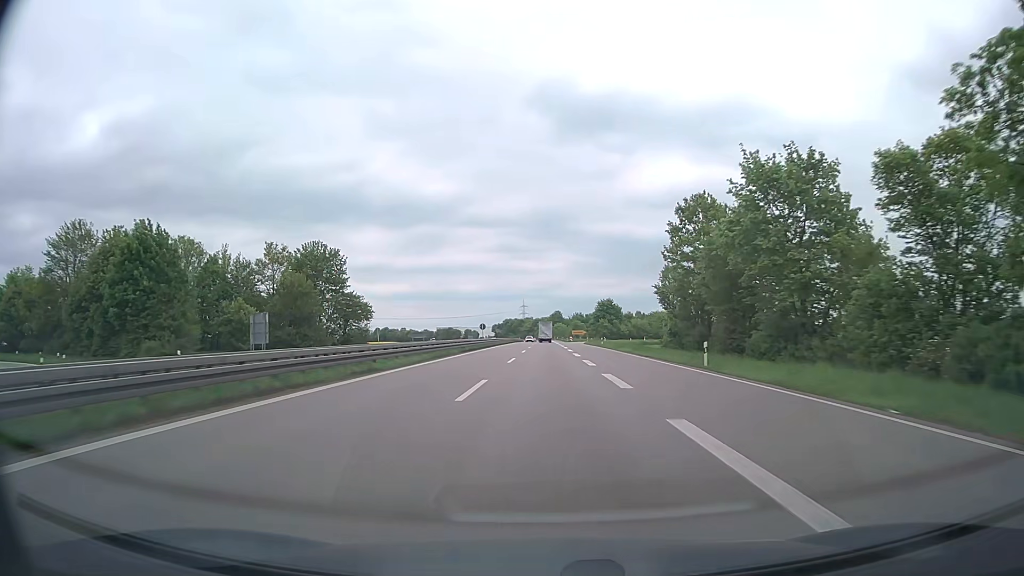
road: trunk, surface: asphalt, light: Day
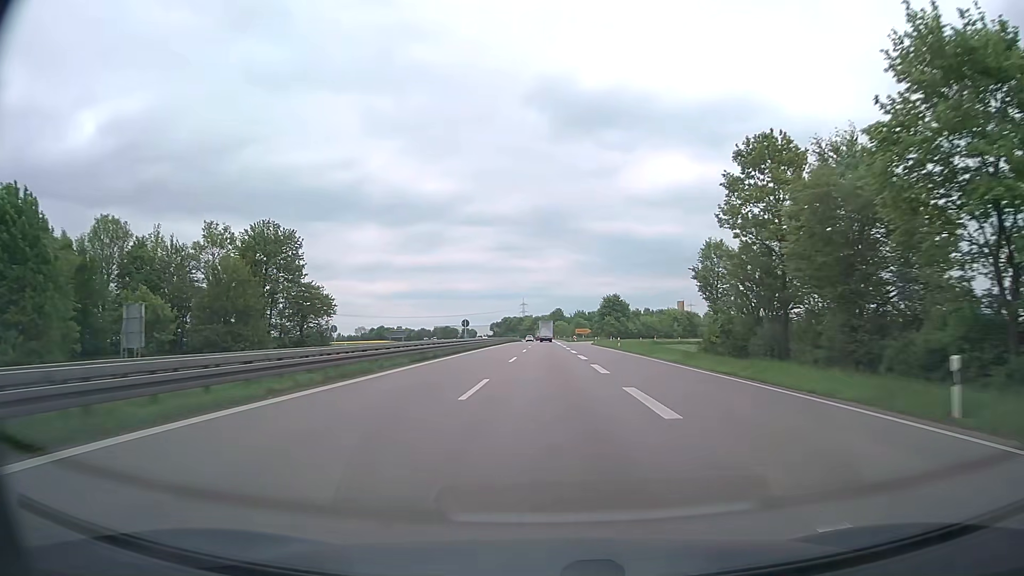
(0.0, +17.7) m; 0°
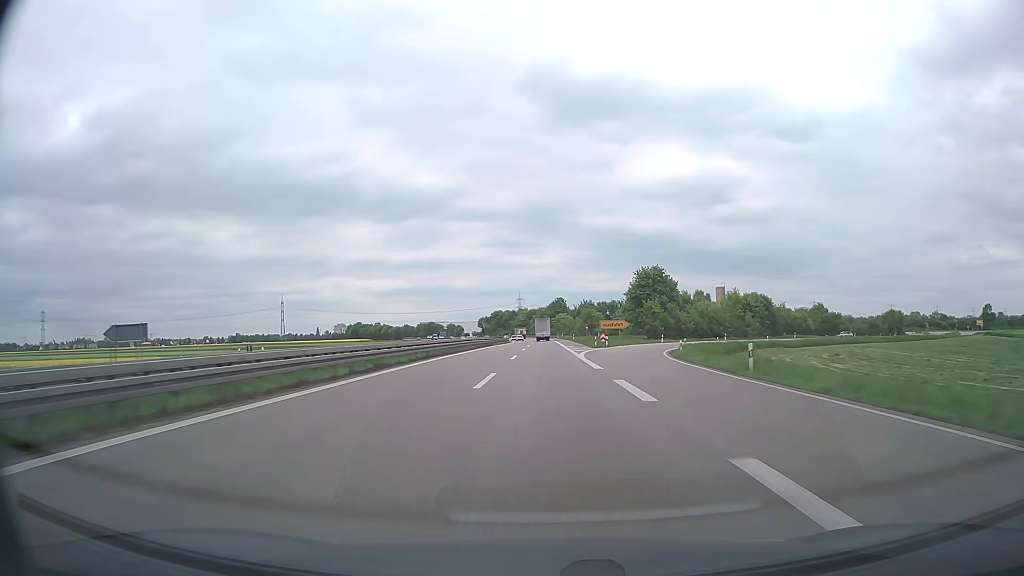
(+0.2, +69.3) m; 0°
(0, +10) (0, +20) (0, +30) (0, +40) (0, +50) (0, +60) (0, +70) (0, +80) (0, +90) (0, +100) m
